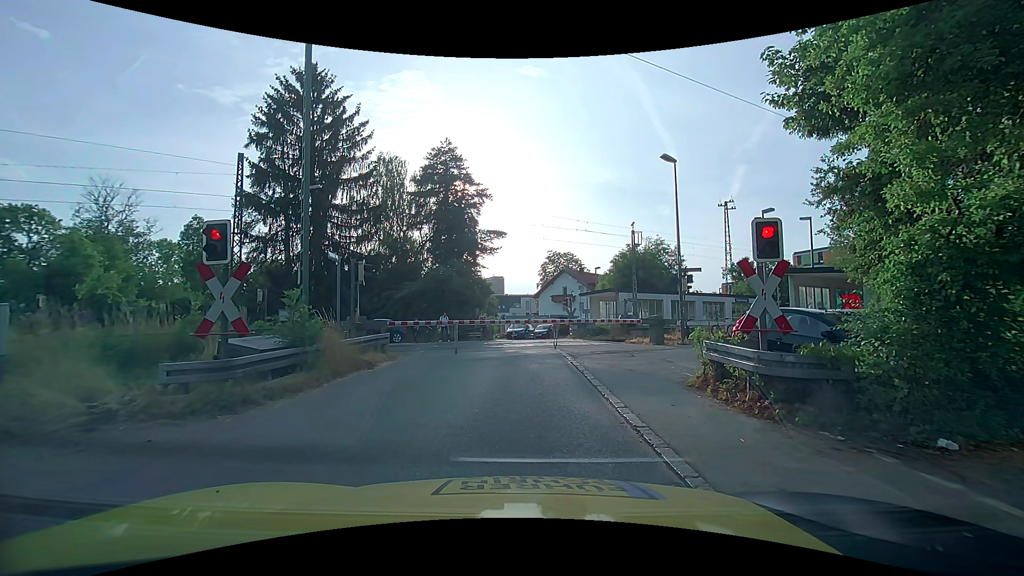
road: unclassified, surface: asphalt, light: Day
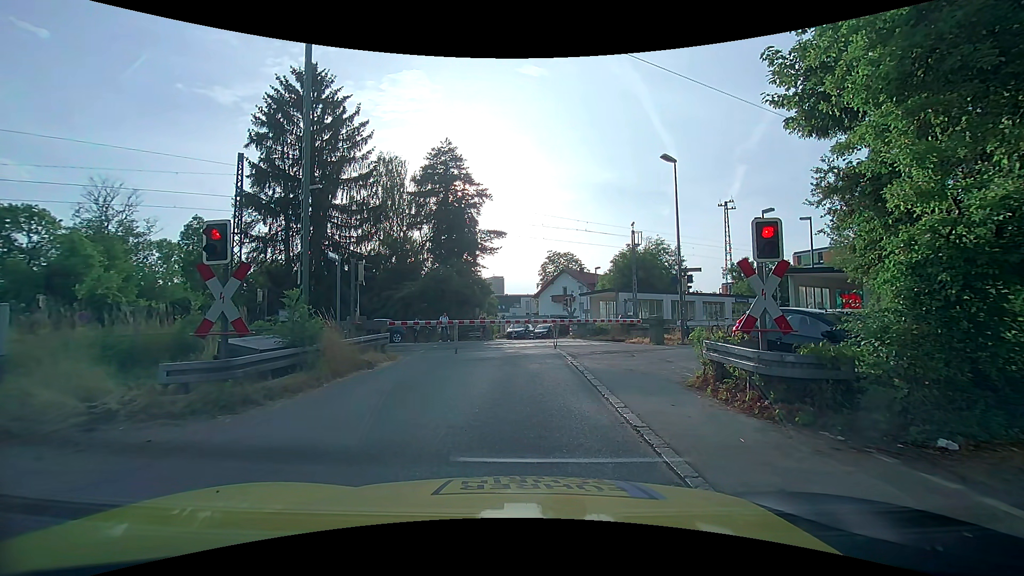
(0.0, 0.0) m; 0°
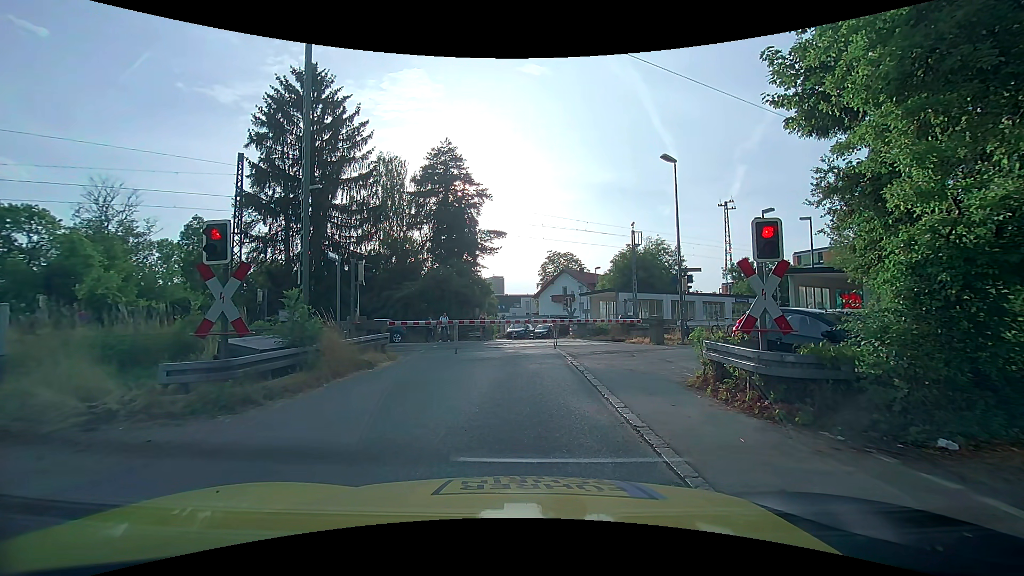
(0.0, 0.0) m; 0°
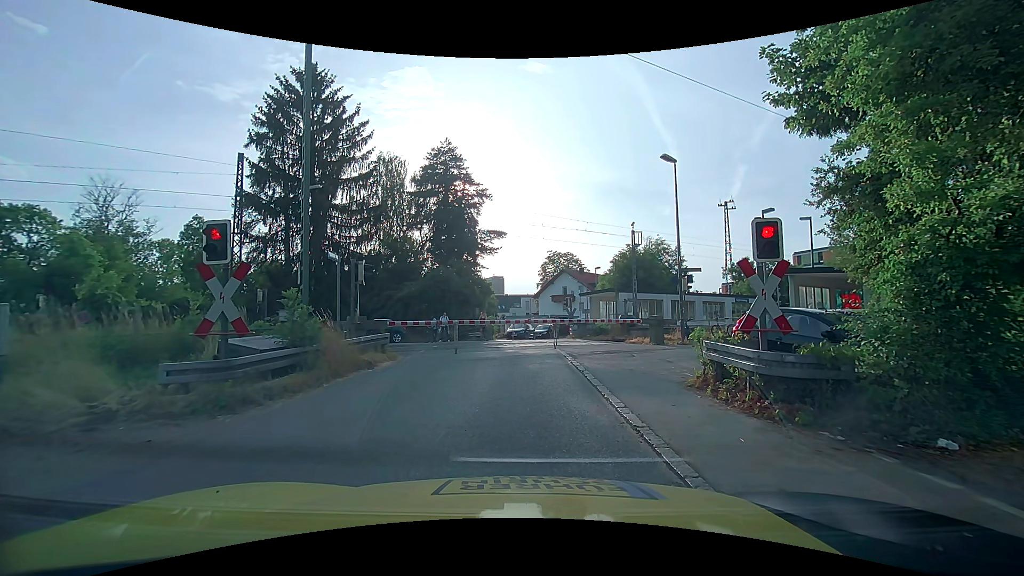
(0.0, 0.0) m; 0°
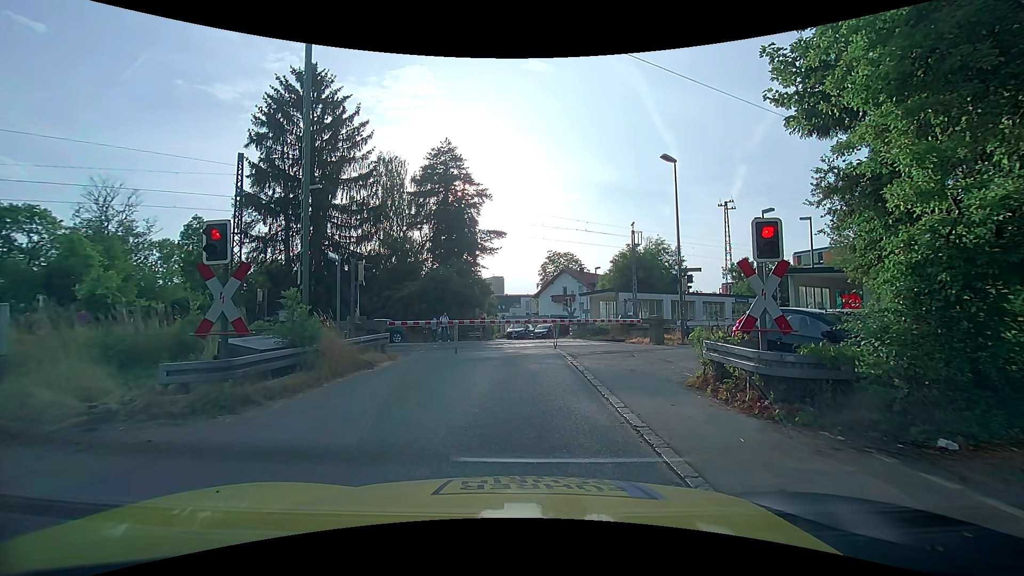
(0.0, 0.0) m; 0°
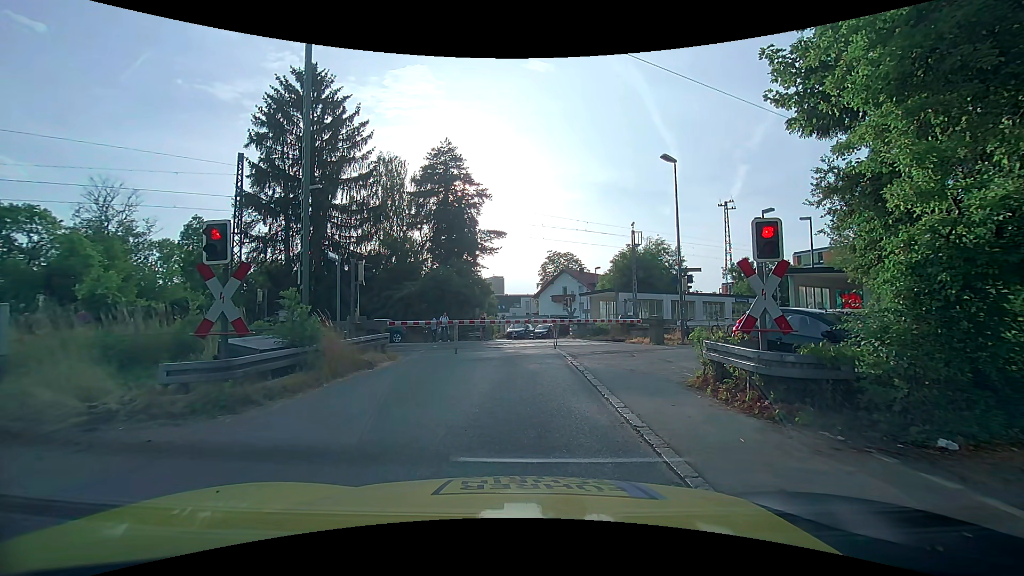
(0.0, 0.0) m; 0°
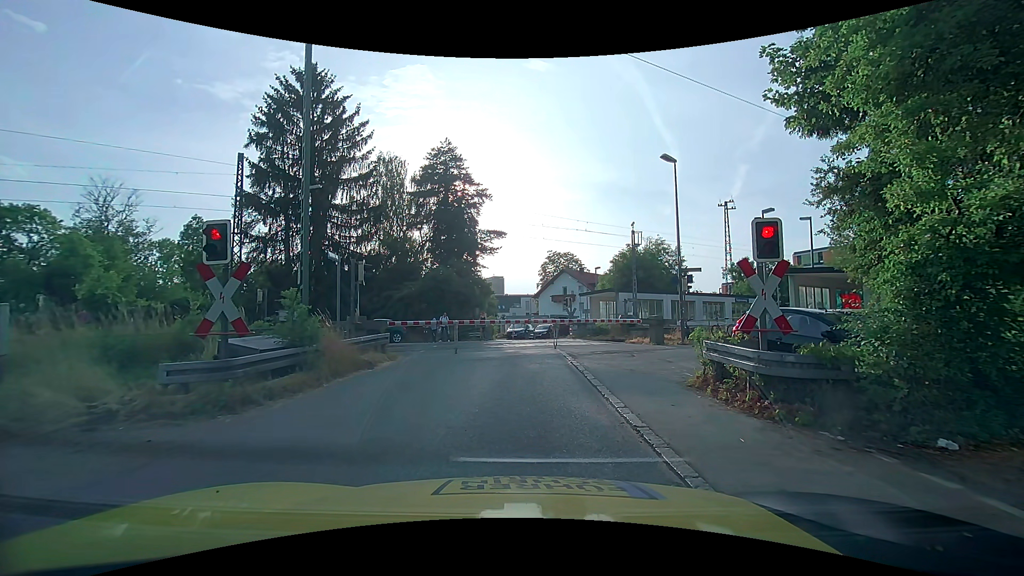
(0.0, 0.0) m; 0°
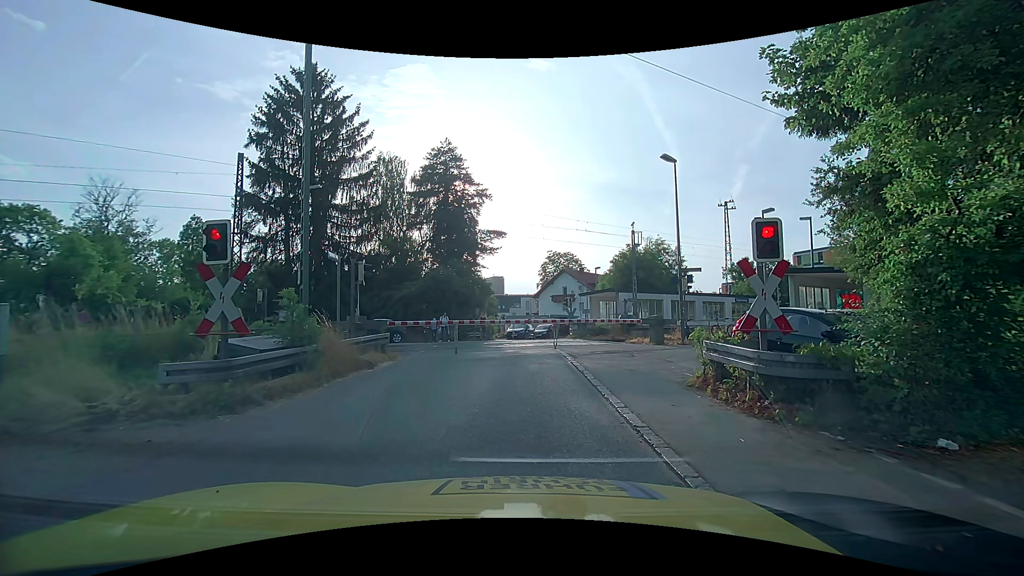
(0.0, 0.0) m; 0°
